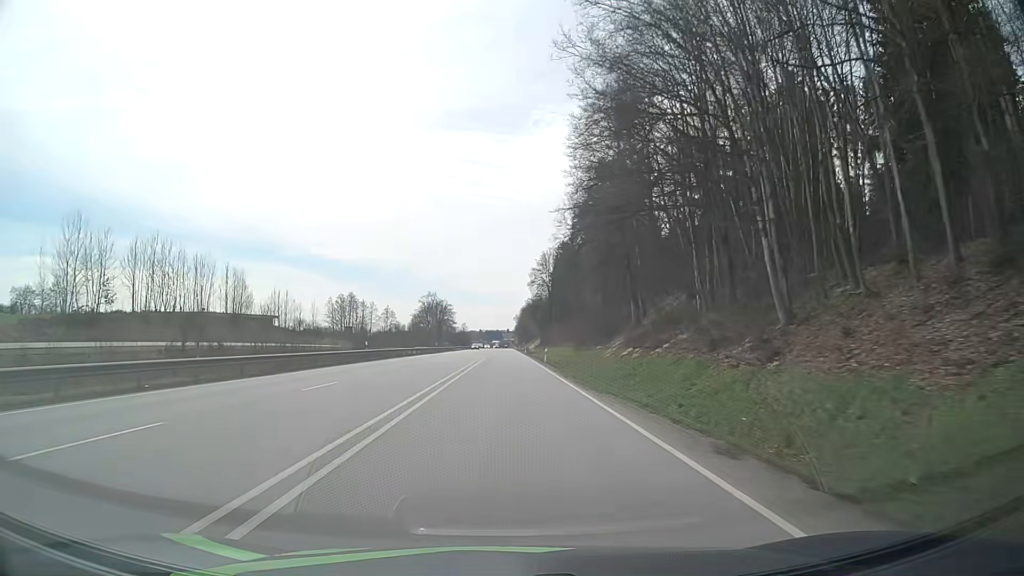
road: primary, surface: asphalt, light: Day
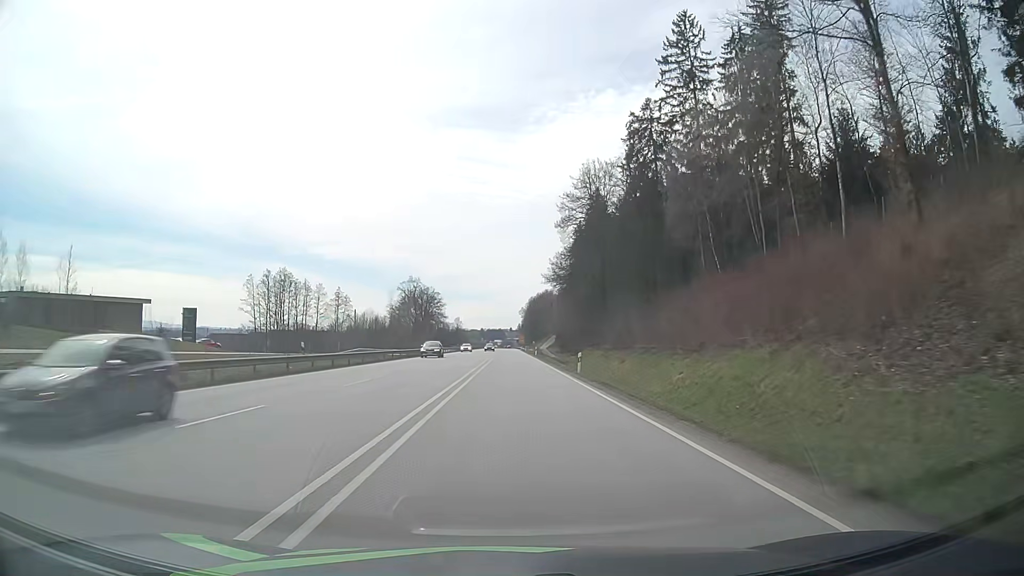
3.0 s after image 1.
(-0.3, +68.3) m; 0°
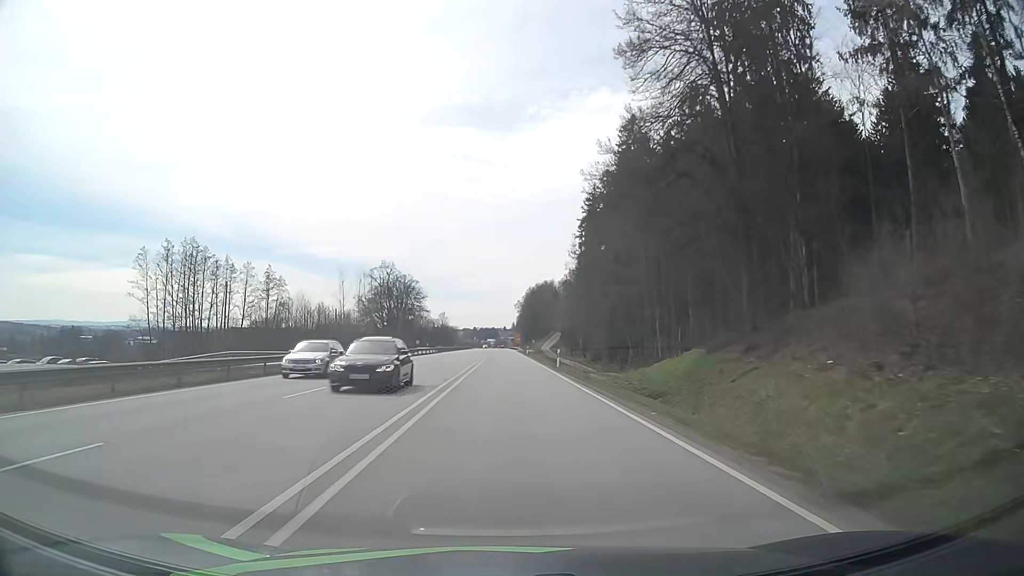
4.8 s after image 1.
(+0.3, +42.2) m; +1°
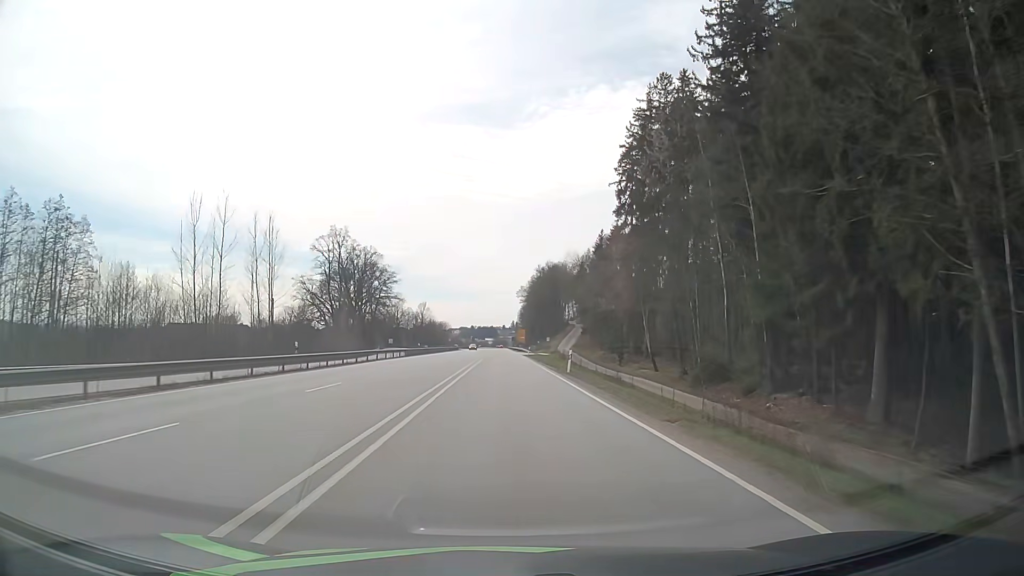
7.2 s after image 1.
(-0.1, +57.5) m; 0°
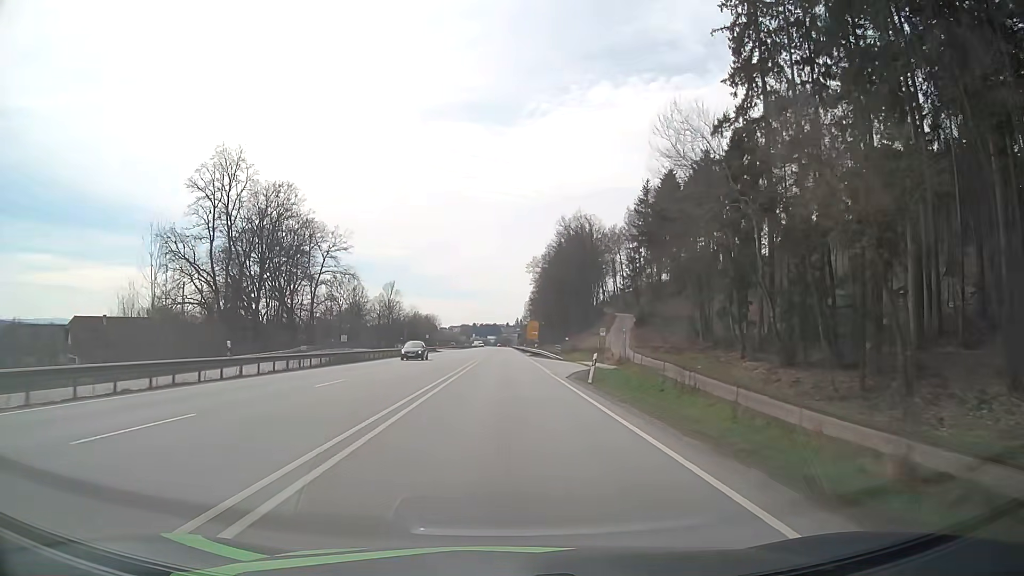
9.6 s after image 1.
(-0.2, +58.7) m; 0°
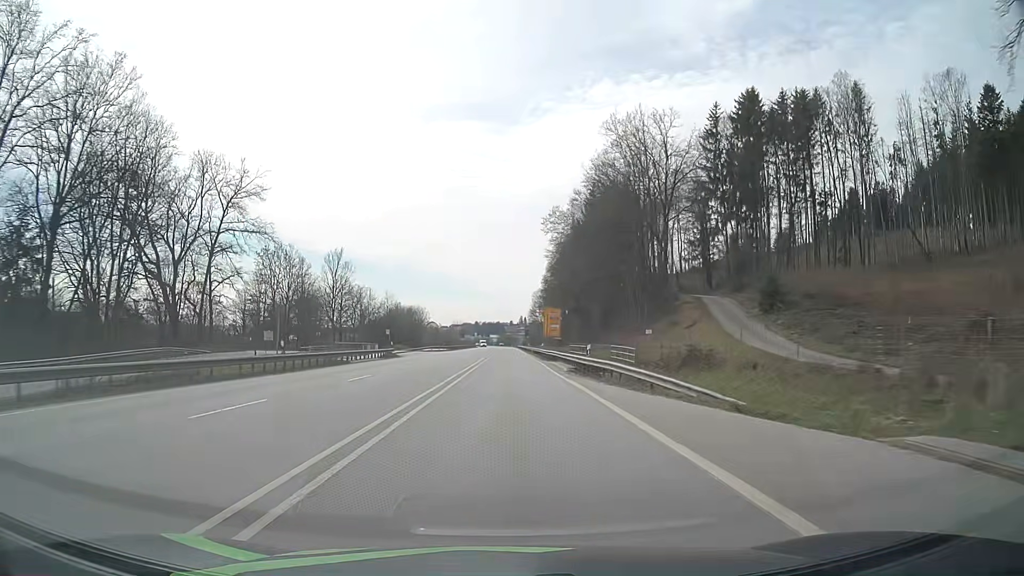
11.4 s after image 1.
(-0.1, +44.5) m; 0°
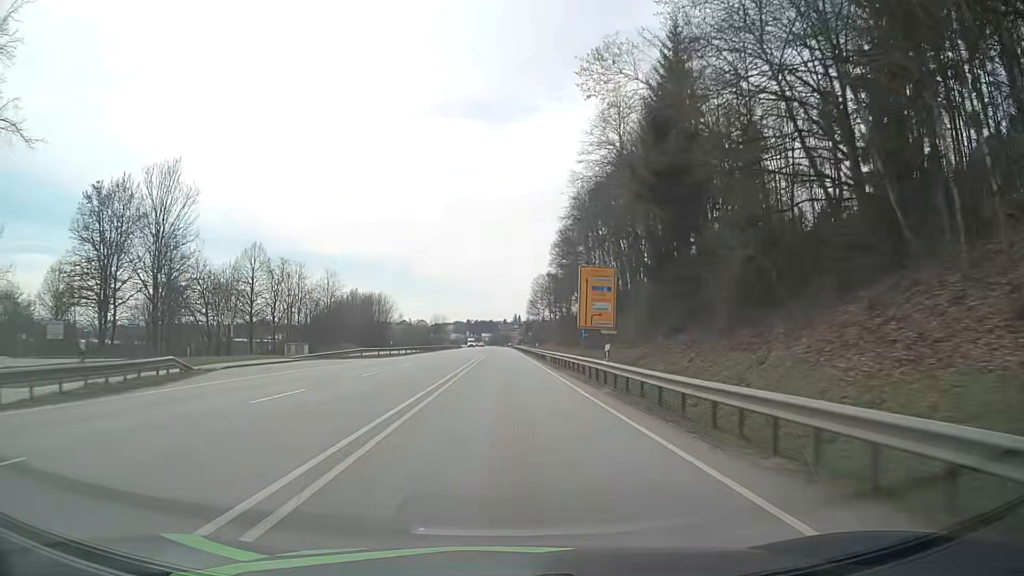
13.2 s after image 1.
(+0.2, +44.9) m; 0°
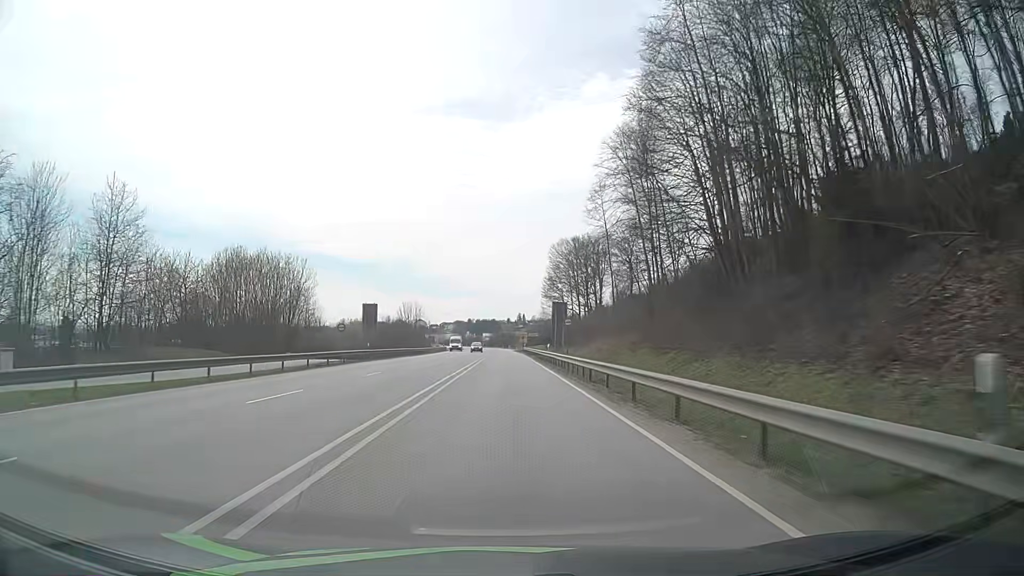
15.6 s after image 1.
(0.0, +60.1) m; 0°
(0, +10) (0, +20) (0, +30) (0, +40) (0, +50) (0, +60) (-1, +70) (-1, +80) (-1, +90) (-1, +100) m
